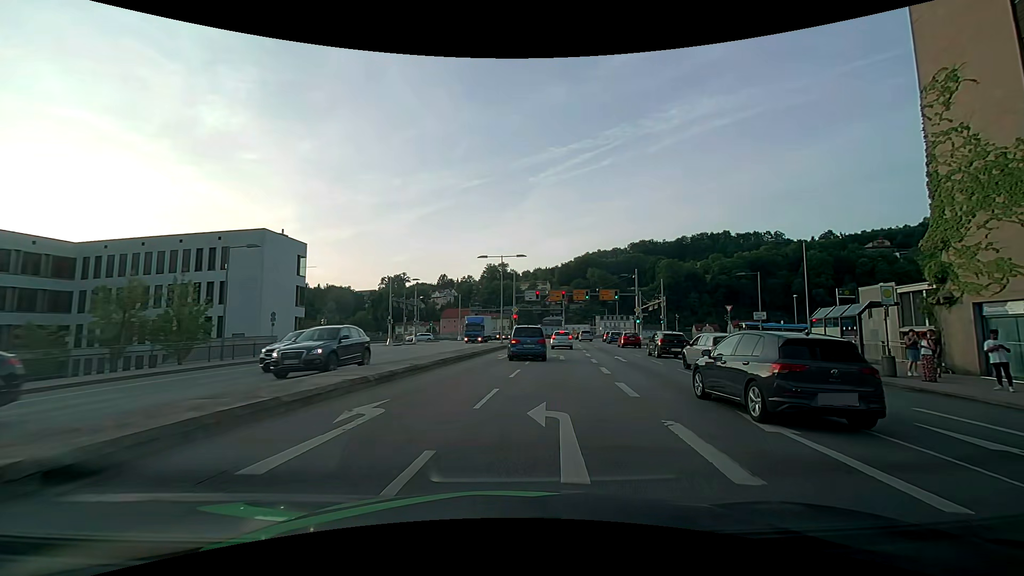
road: primary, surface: asphalt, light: Day
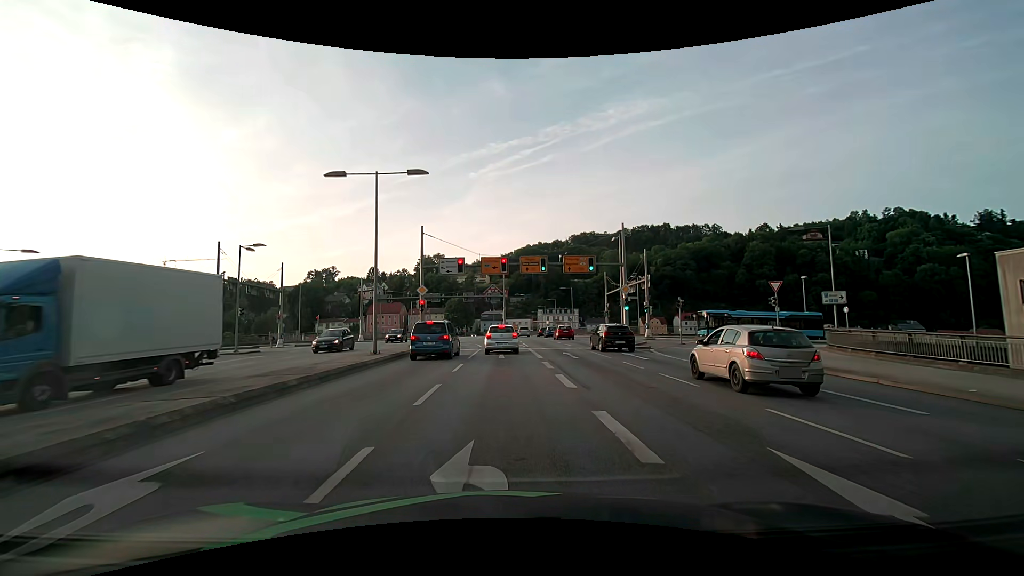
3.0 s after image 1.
(+2.4, +23.5) m; +7°
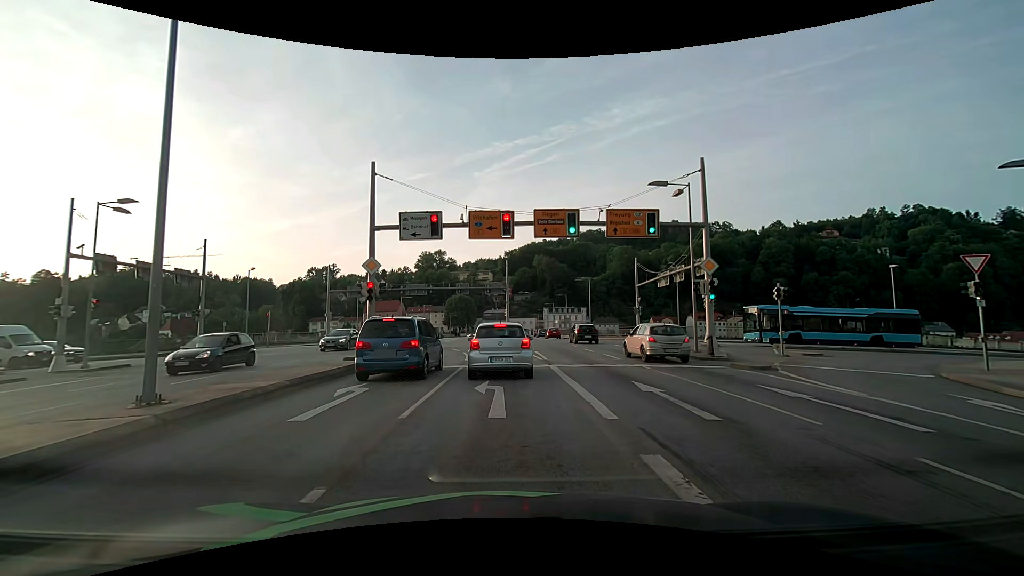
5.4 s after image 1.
(-0.1, +13.4) m; 0°
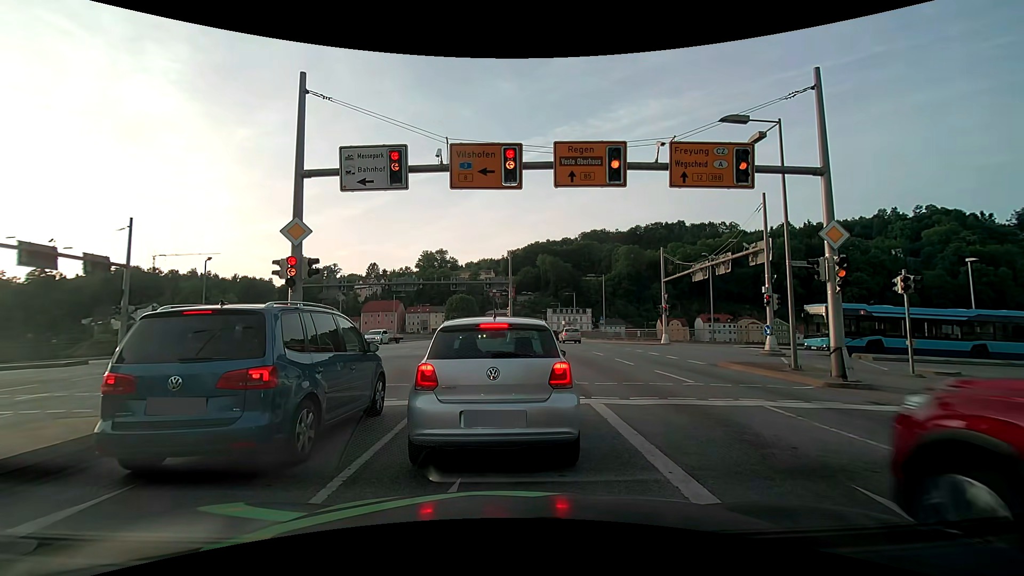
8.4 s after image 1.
(0.0, +7.4) m; +1°
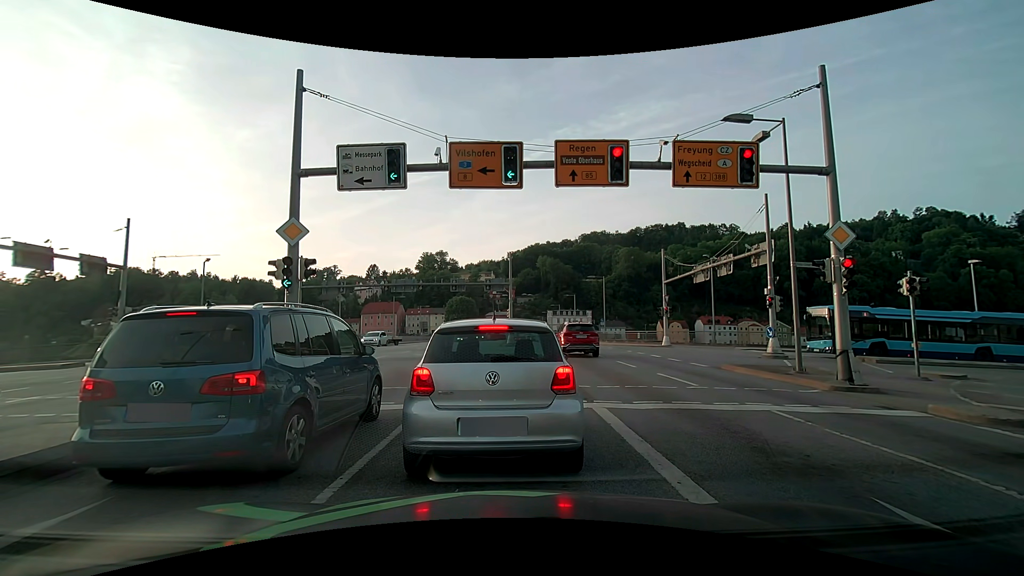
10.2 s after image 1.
(0.0, +0.3) m; 0°
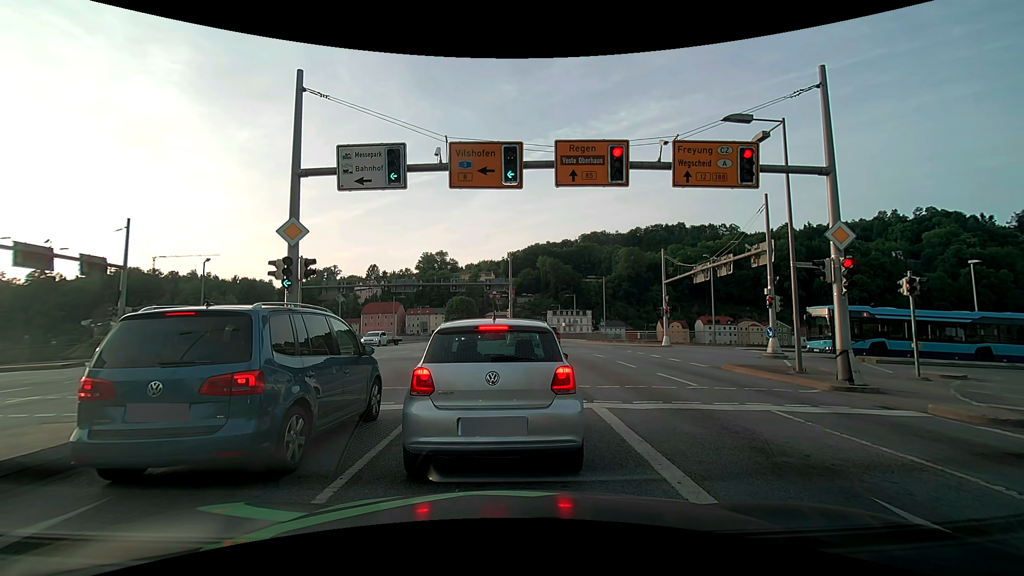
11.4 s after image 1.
(0.0, 0.0) m; 0°
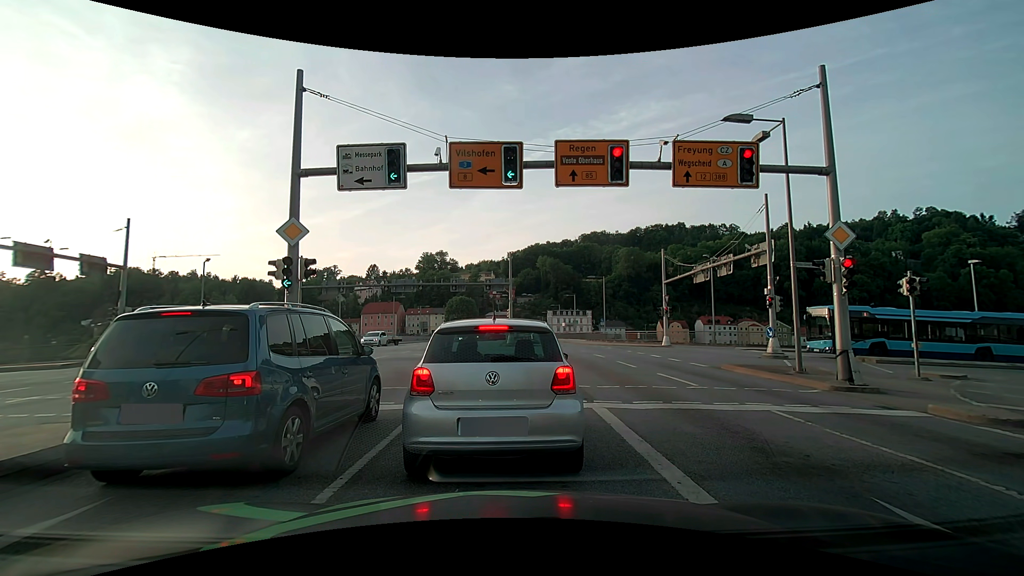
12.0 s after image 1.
(0.0, 0.0) m; 0°
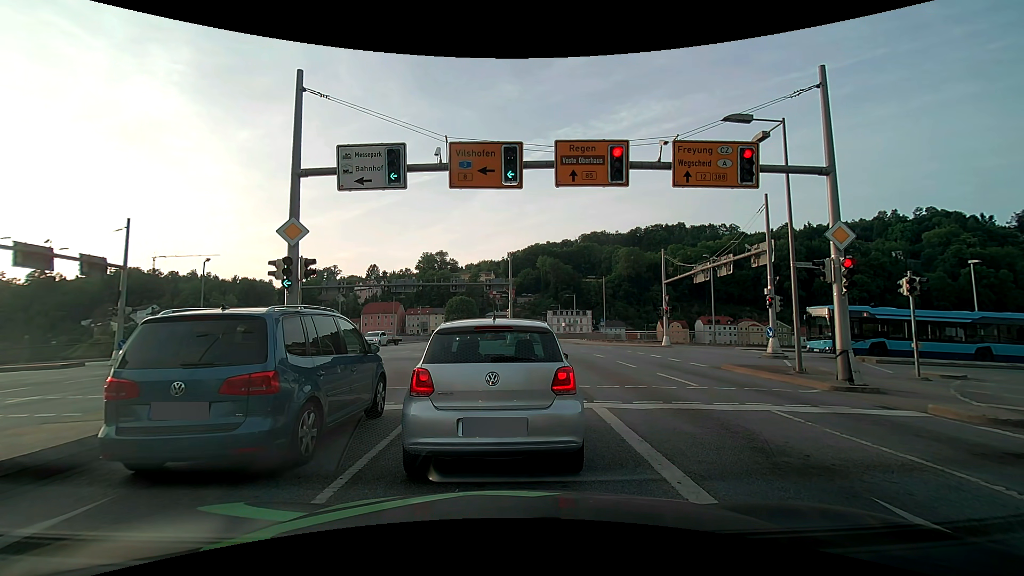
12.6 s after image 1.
(0.0, 0.0) m; 0°
(0, +10) (-1, +20) (-3, +30) (-10, +37) (-20, +39) (-30, +38) (-40, +37) (-50, +36) (-60, +36) (-70, +36) m
